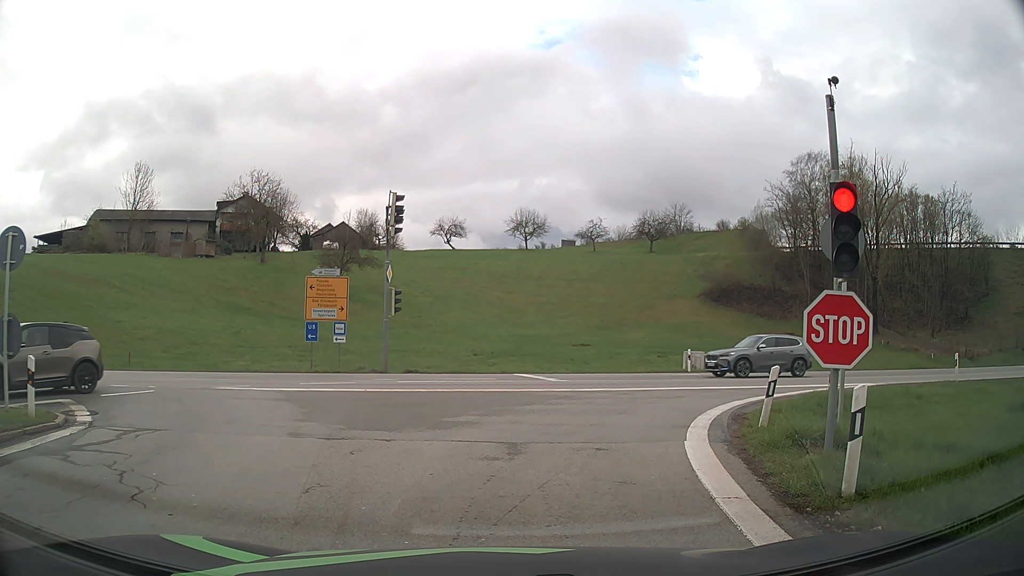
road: motorway_link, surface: asphalt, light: Day
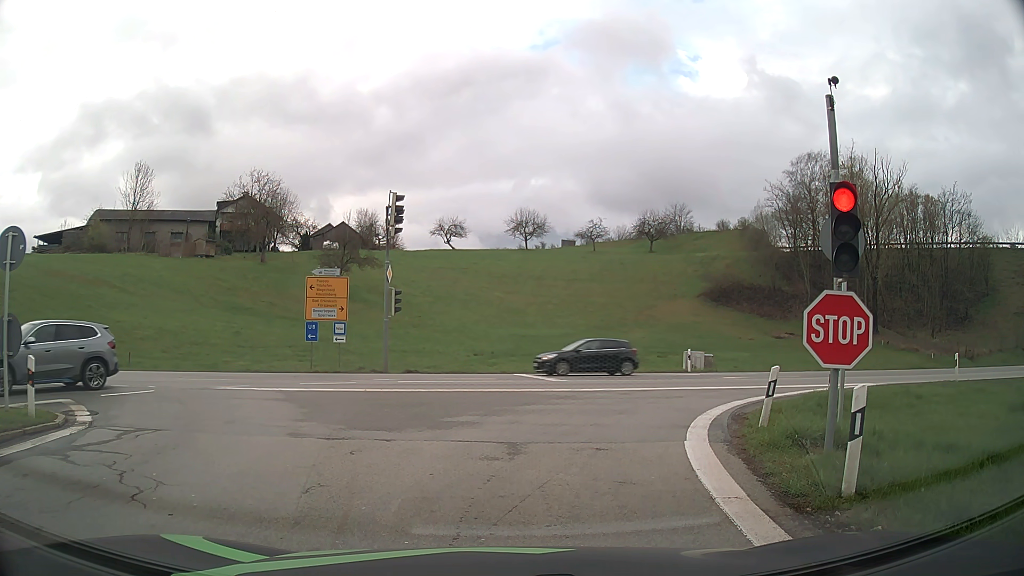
(0.0, 0.0) m; 0°
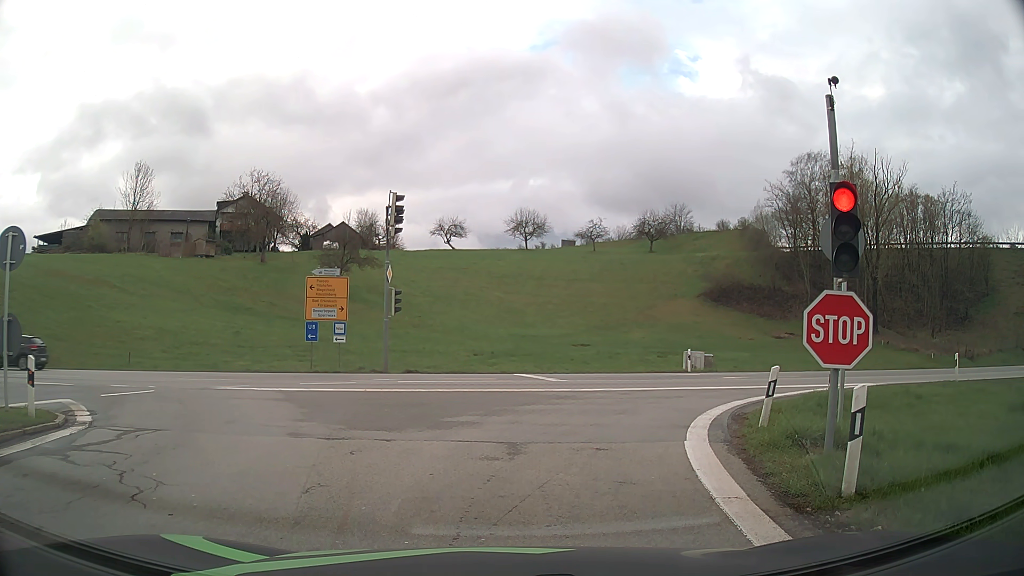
(0.0, 0.0) m; 0°
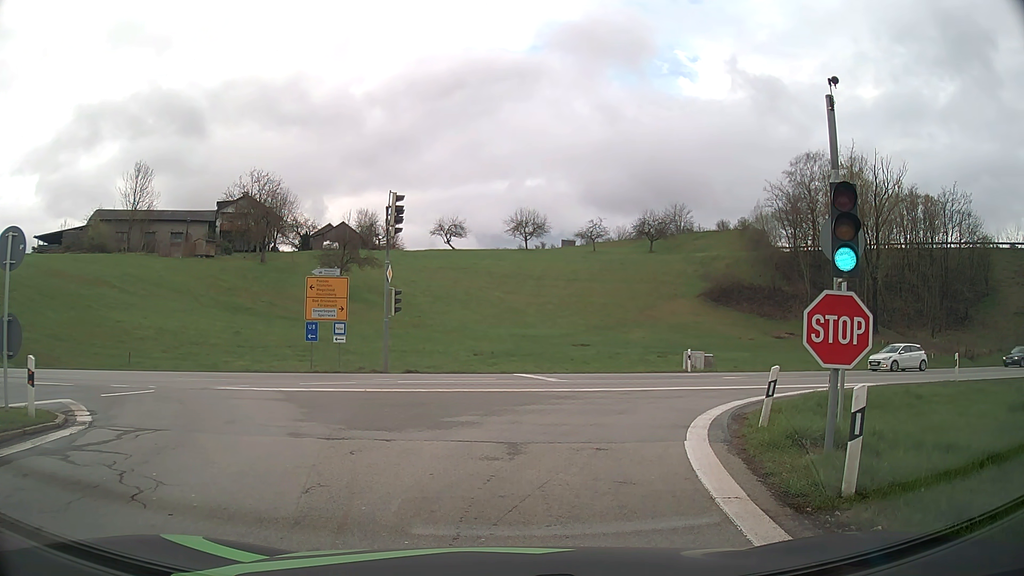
(0.0, 0.0) m; 0°
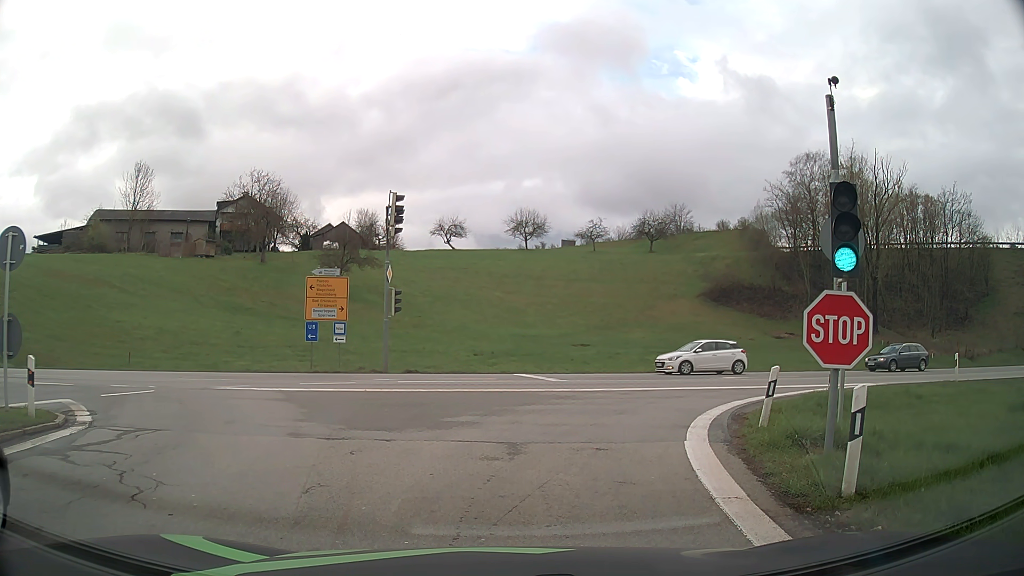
(0.0, 0.0) m; 0°
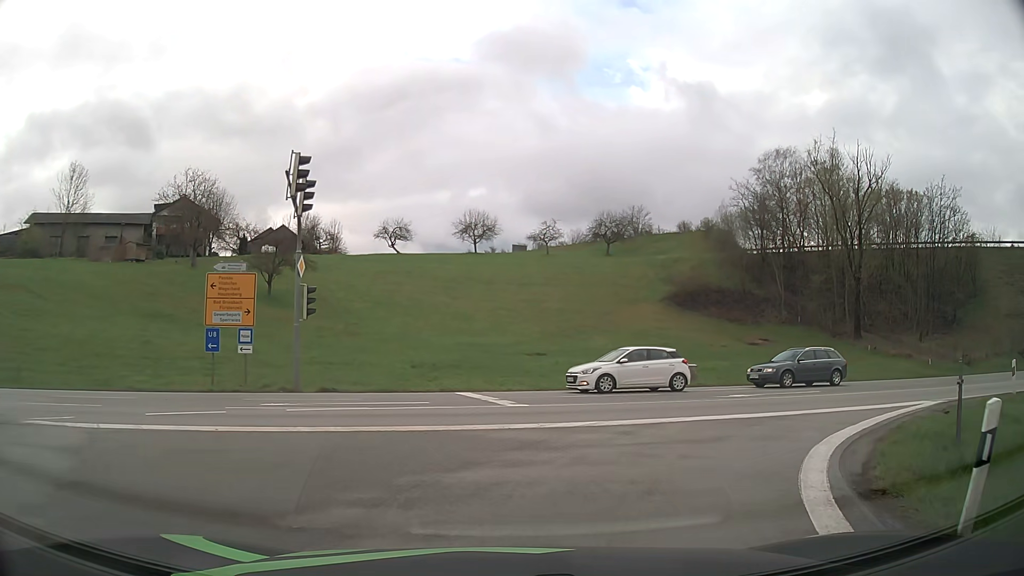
(+0.3, +6.5) m; +6°
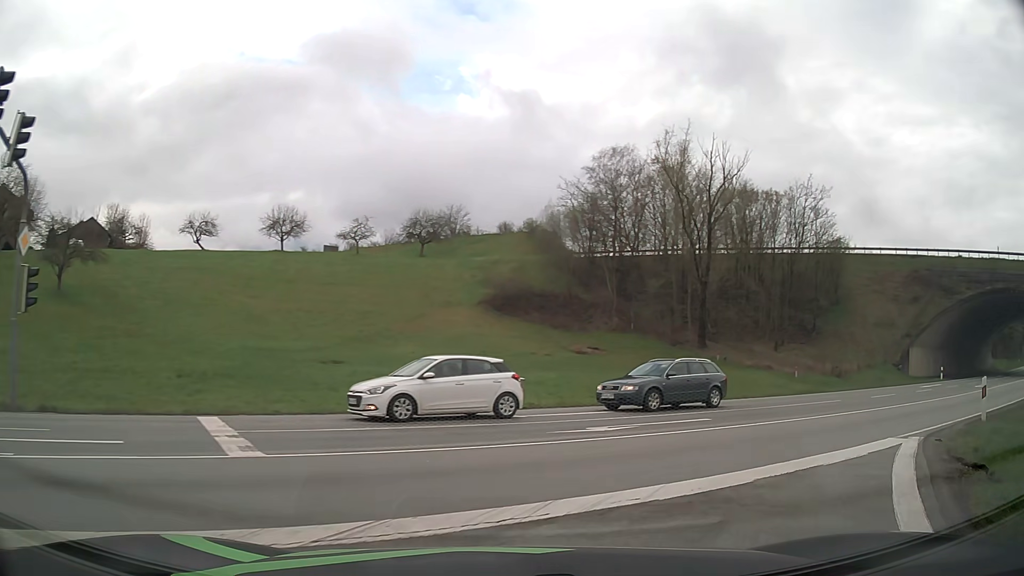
(+0.8, +6.4) m; +16°
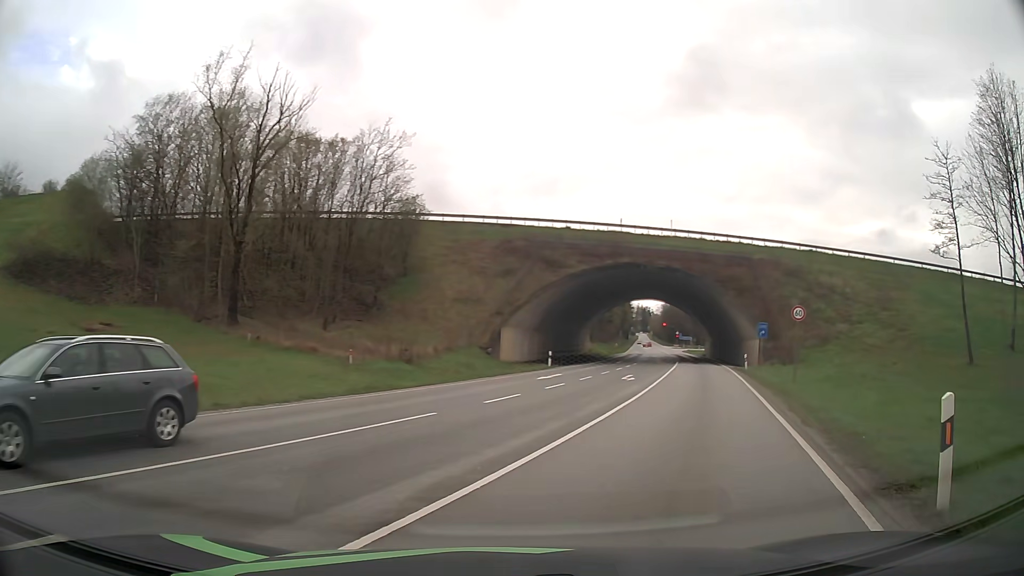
(+3.7, +10.8) m; +38°
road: primary
(+2, +10) (+5, +19) (+8, +29) (+10, +39) (+13, +48) (+16, +58) (+18, +68) (+20, +77) (+23, +87) (+26, +97) m
